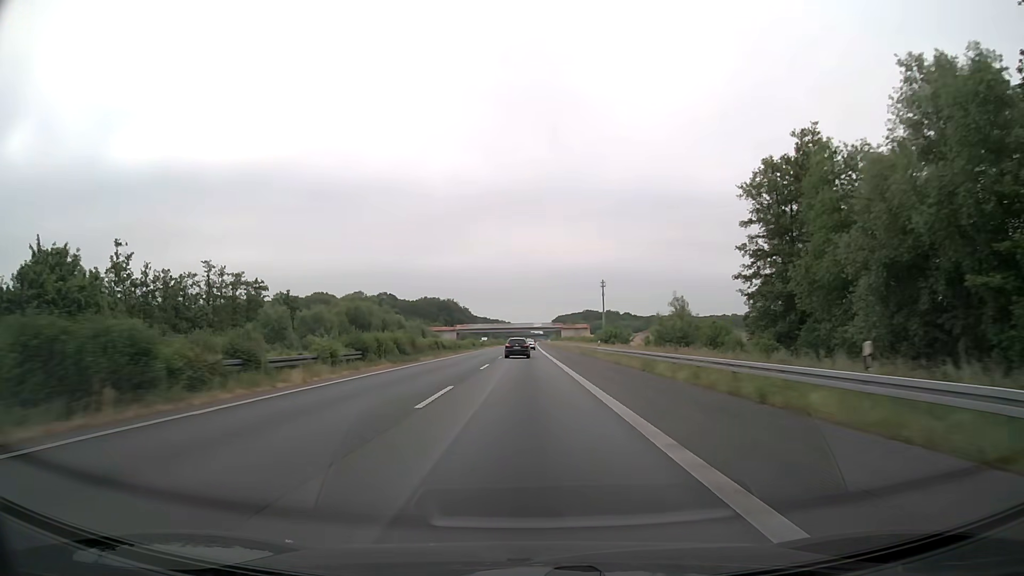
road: motorway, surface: asphalt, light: Day
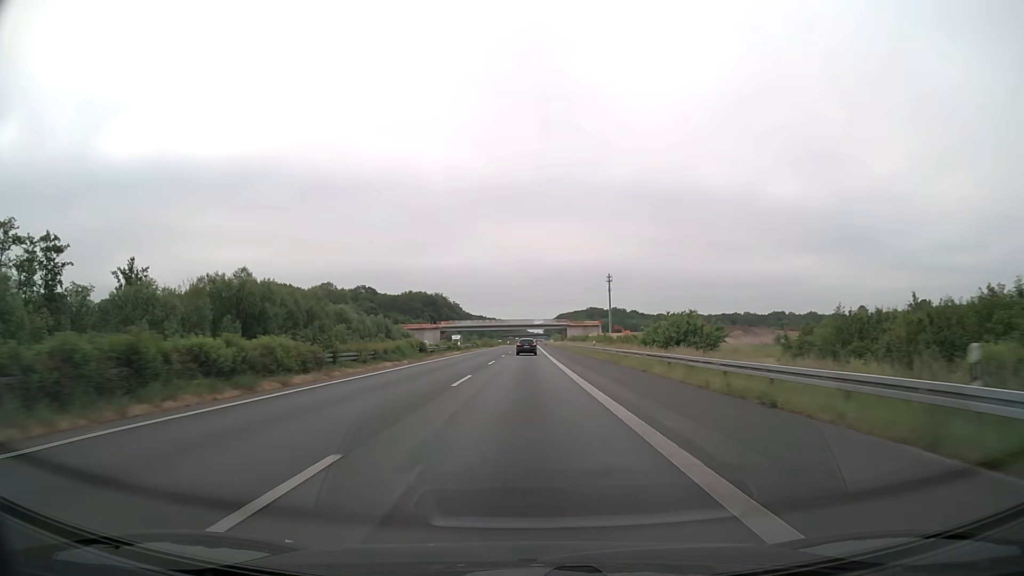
(+0.1, +47.5) m; 0°
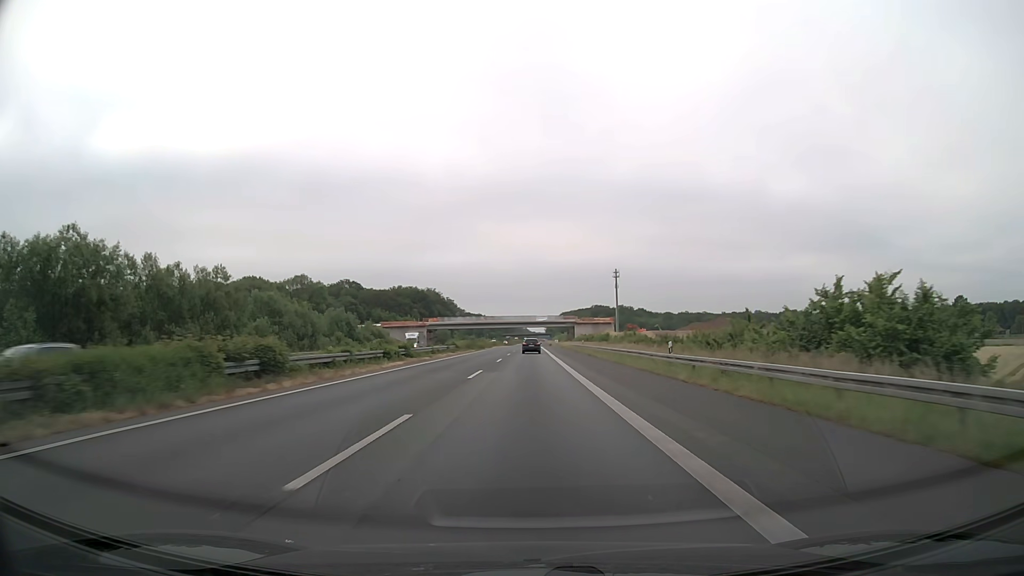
(0.0, +31.7) m; 0°
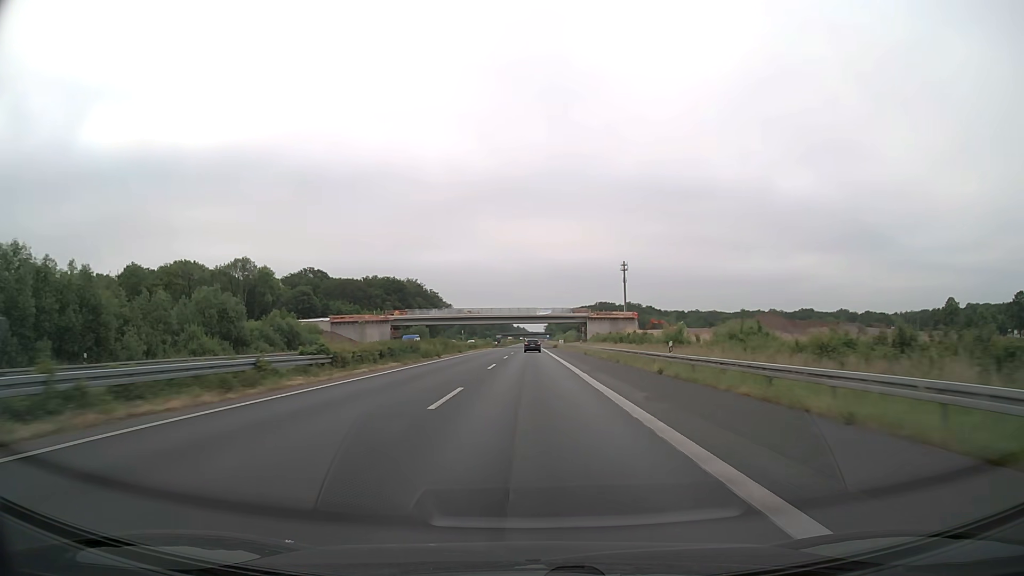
(0.0, +47.5) m; 0°
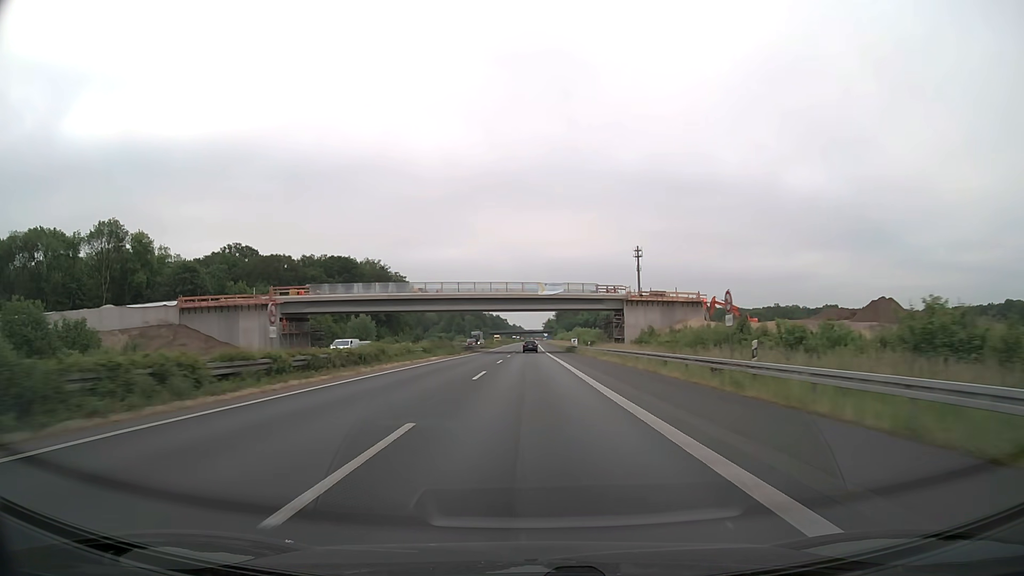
(+0.2, +63.3) m; 0°
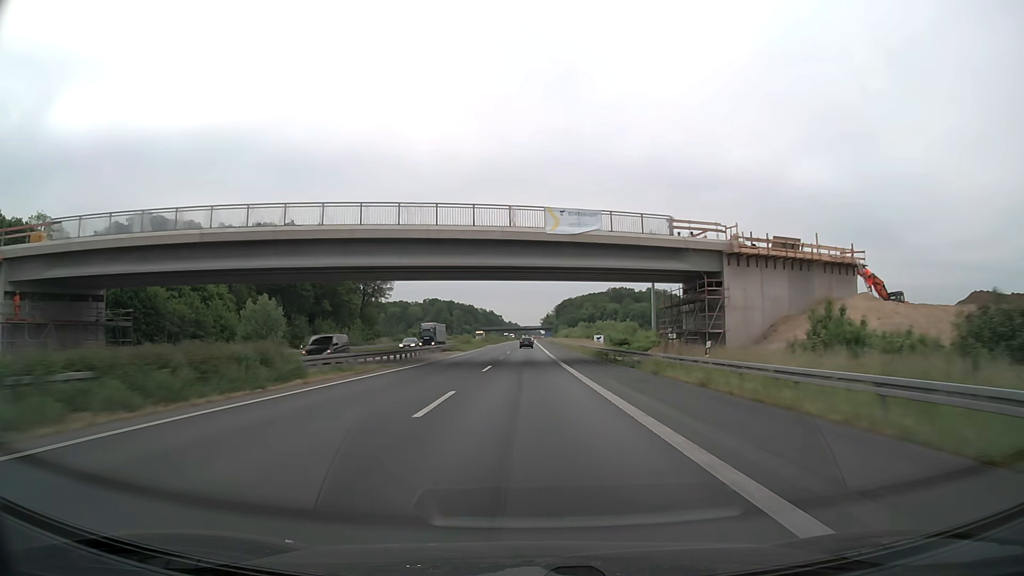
(+0.1, +47.5) m; 0°
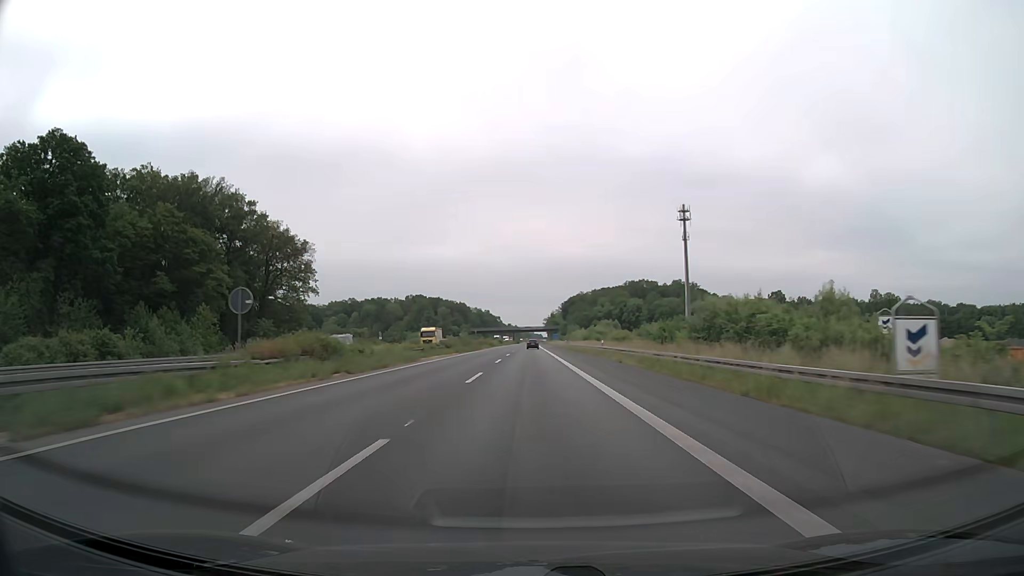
(-0.1, +63.4) m; 0°
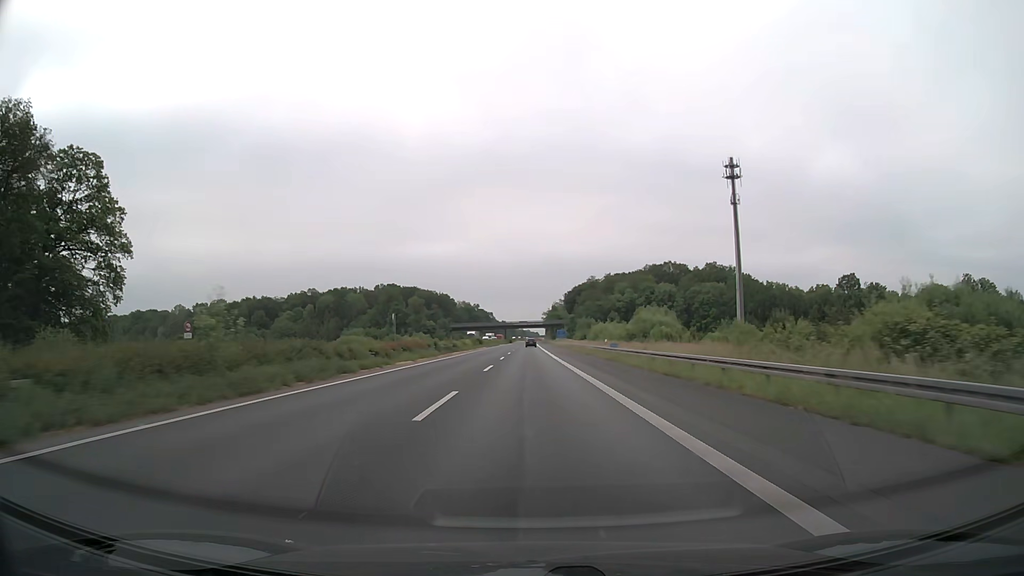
(+0.1, +63.2) m; 0°
(0, +10) (0, +20) (0, +30) (0, +40) (0, +50) (0, +60) (0, +70) (0, +80) (0, +90) (0, +100) m
